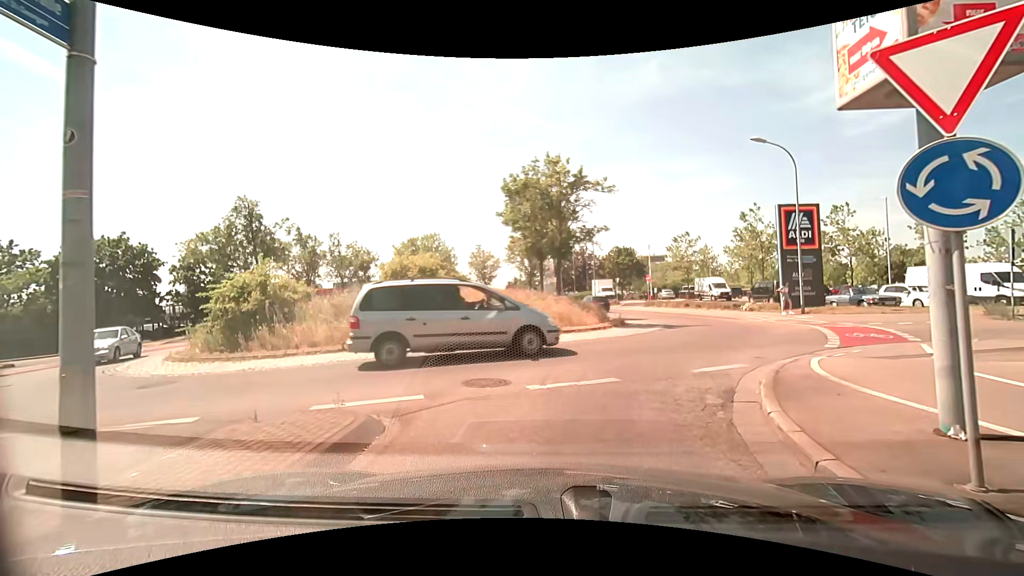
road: tertiary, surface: asphalt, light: Day
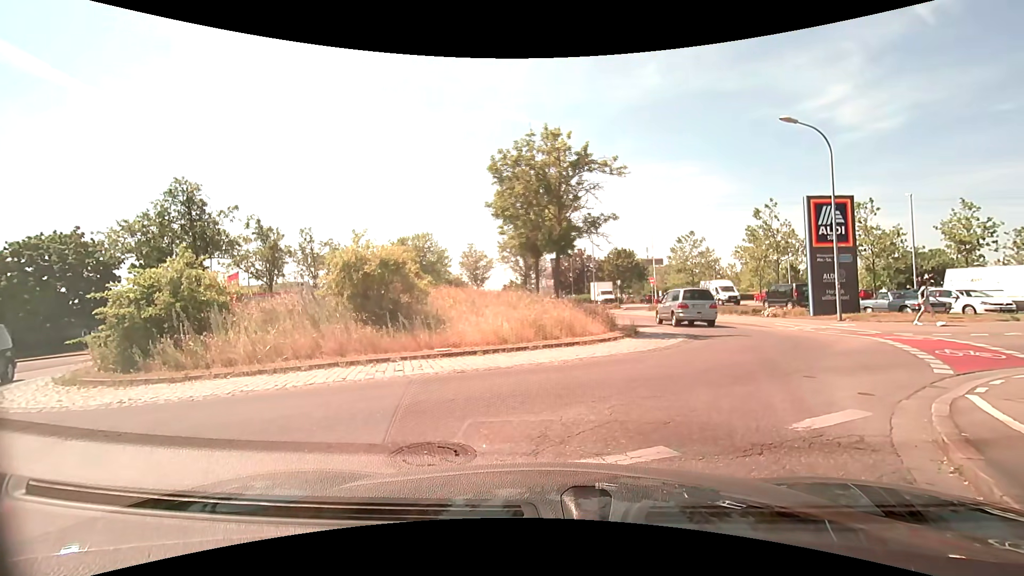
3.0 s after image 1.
(0.0, +3.4) m; -2°
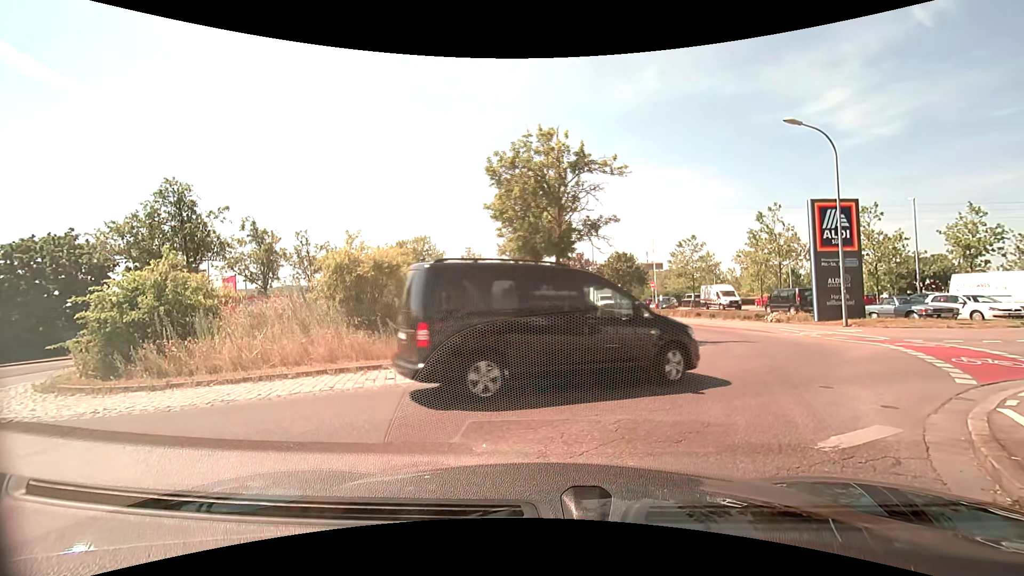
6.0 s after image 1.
(0.0, +0.6) m; 0°
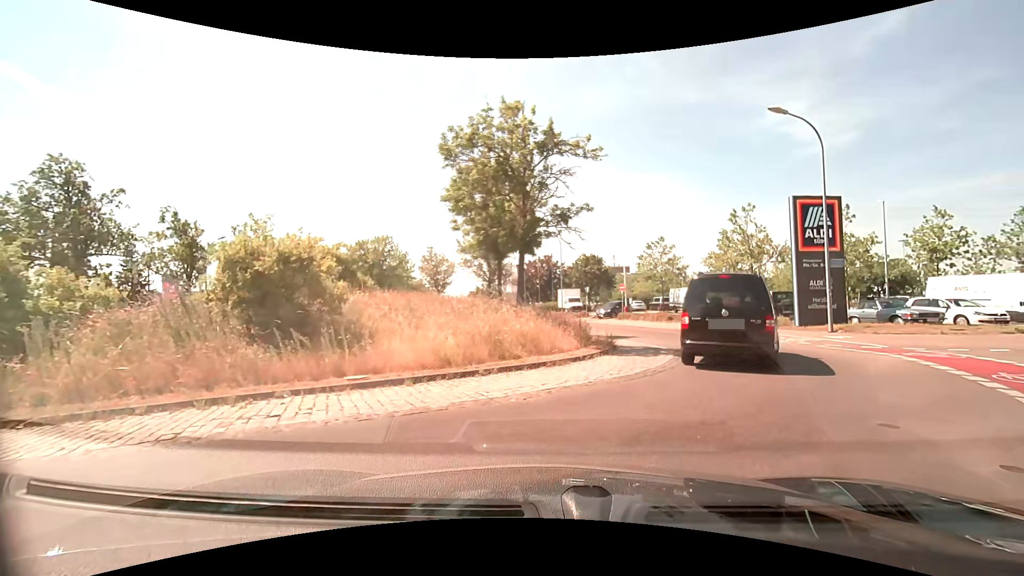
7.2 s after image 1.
(+0.1, +2.6) m; +5°
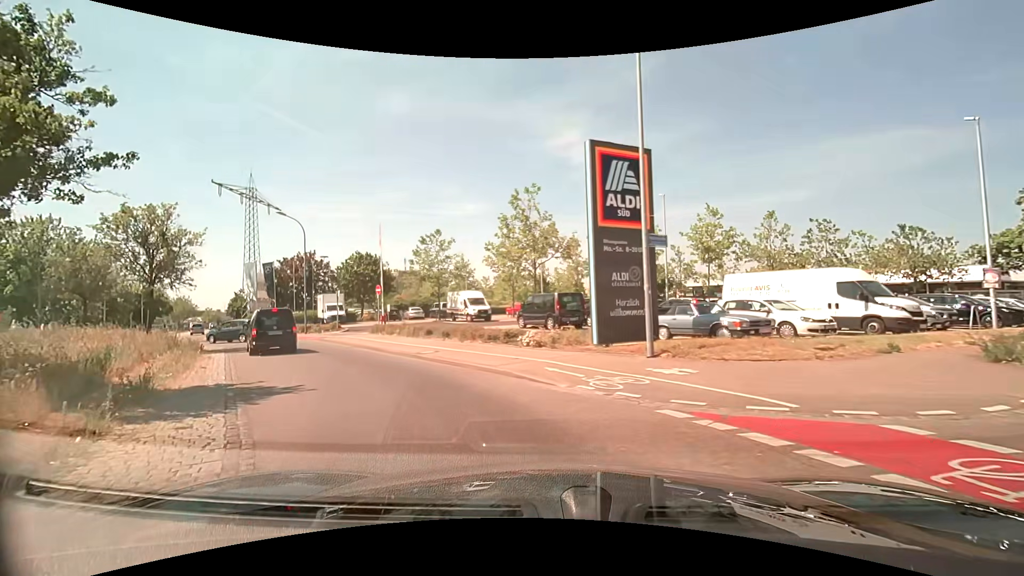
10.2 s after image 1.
(+4.0, +11.1) m; +24°
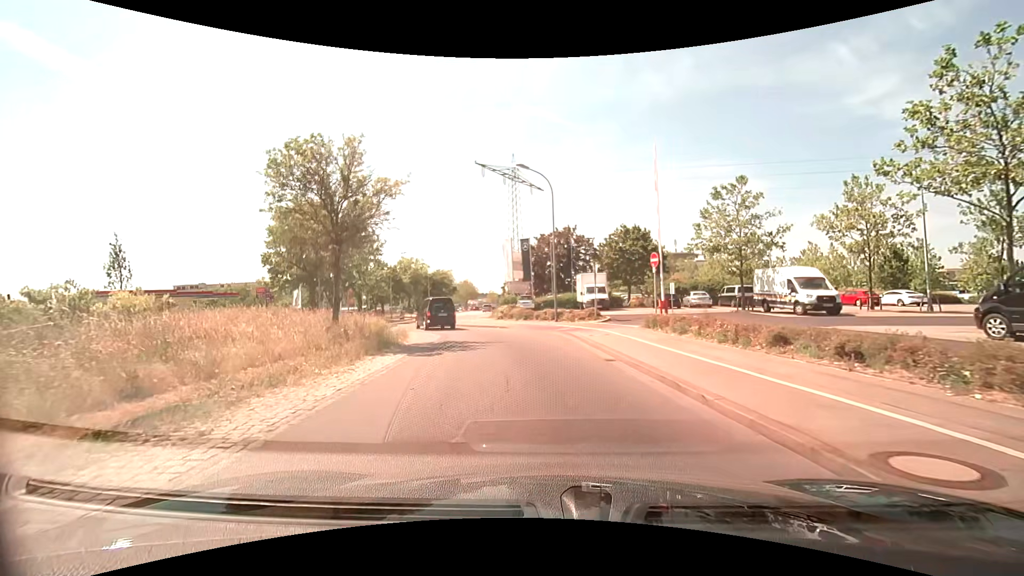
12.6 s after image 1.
(-3.4, +11.9) m; -30°
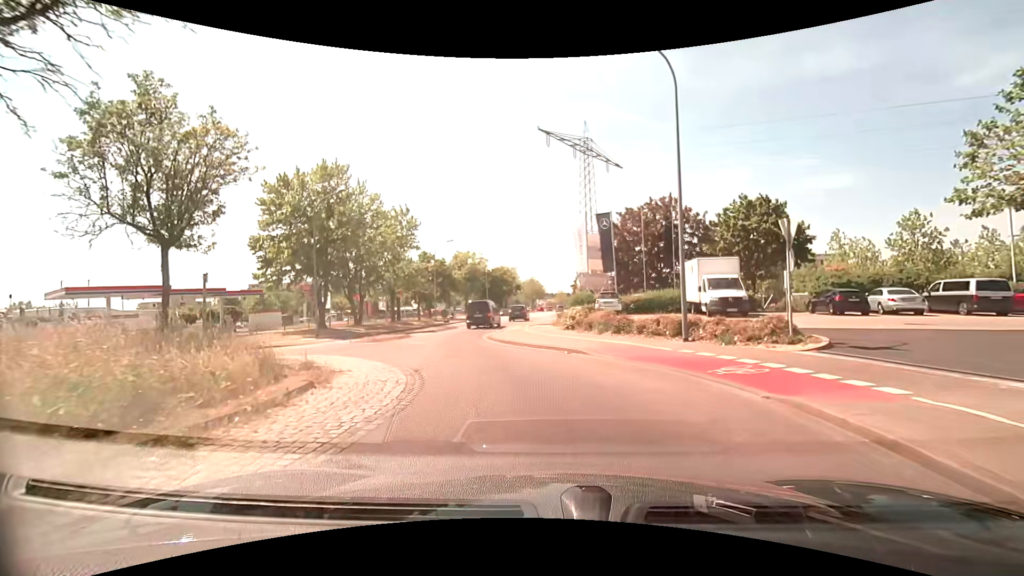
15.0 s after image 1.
(-0.9, +14.6) m; -7°
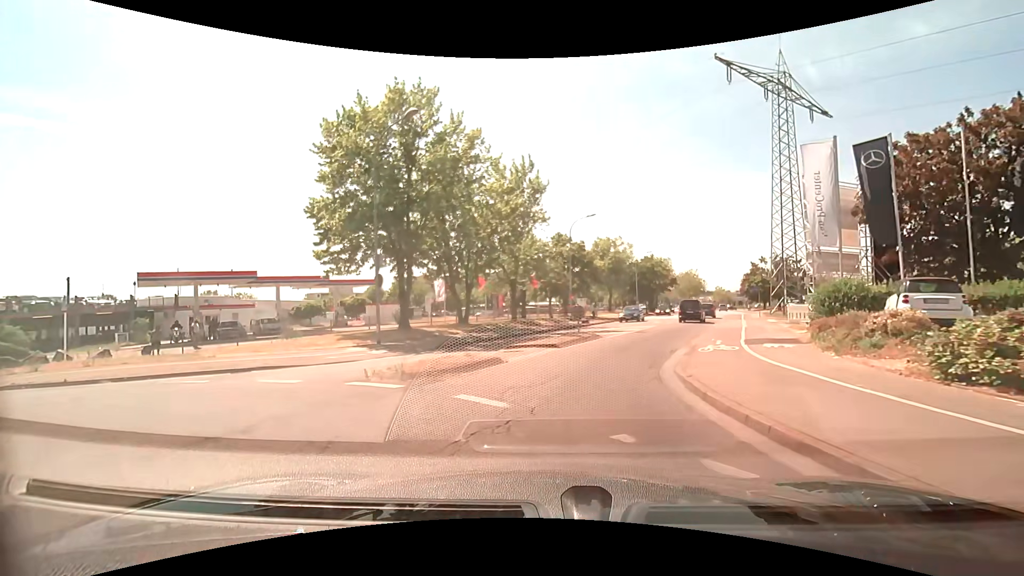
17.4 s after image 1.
(-2.0, +13.4) m; -17°
(0, +10) (+3, +20) (+7, +29) (+10, +38) (+14, +48) (+17, +57) (+21, +66) (+24, +76) (+27, +85) (+29, +95) m
